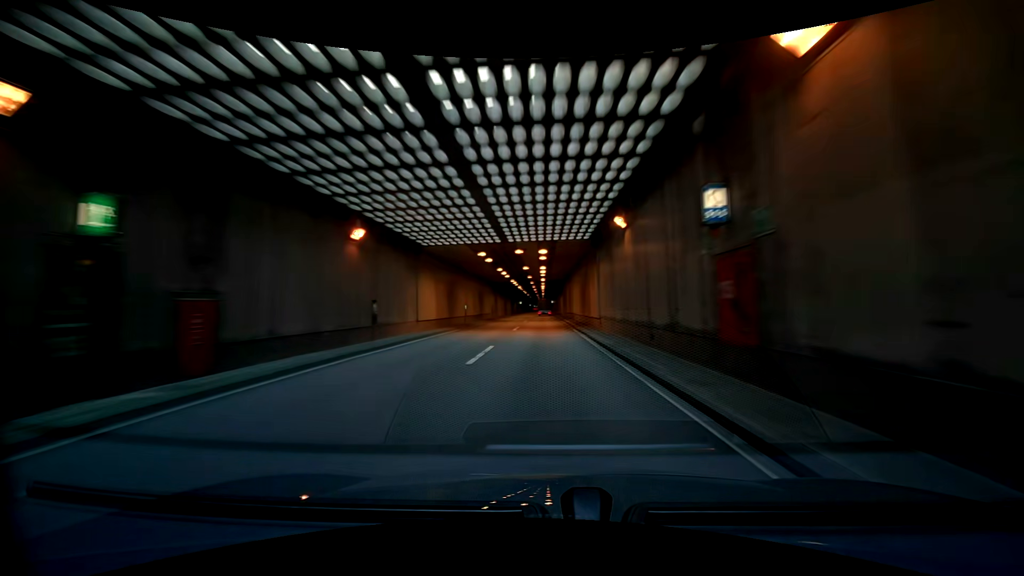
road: trunk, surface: asphalt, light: Day
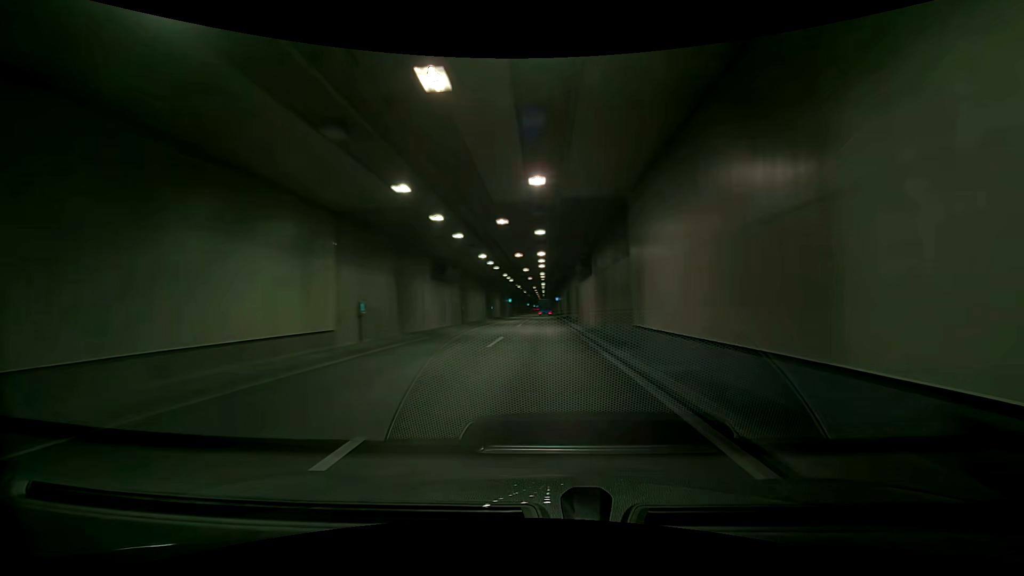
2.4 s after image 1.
(-1.2, +48.4) m; +1°
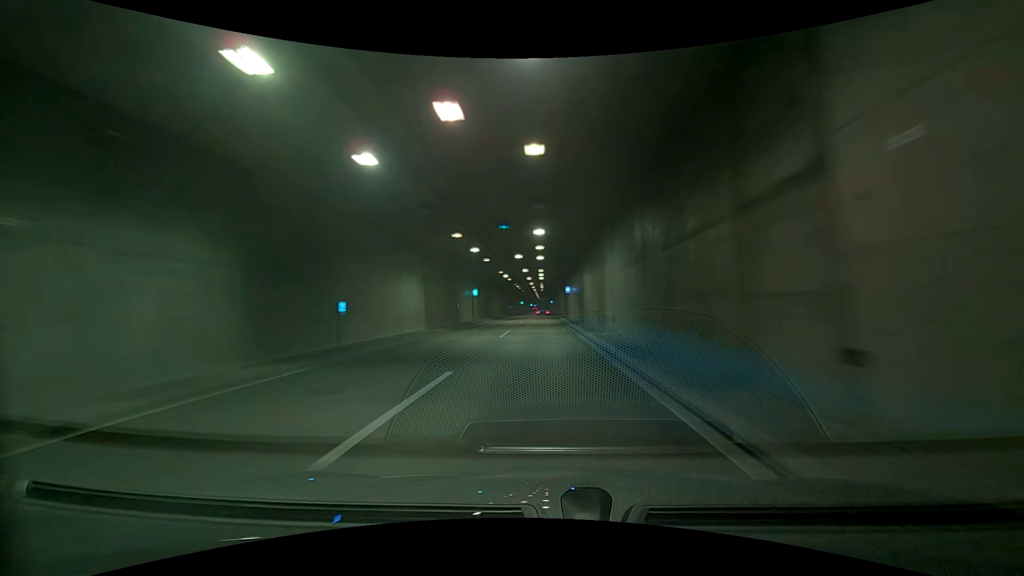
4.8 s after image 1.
(+1.6, +48.9) m; +3°
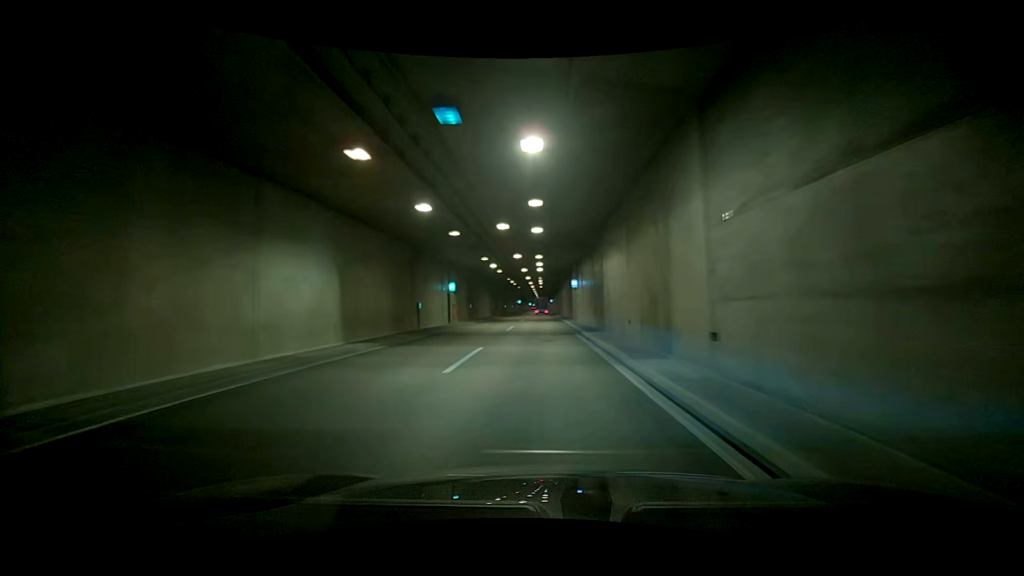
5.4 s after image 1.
(0.0, +12.3) m; 0°
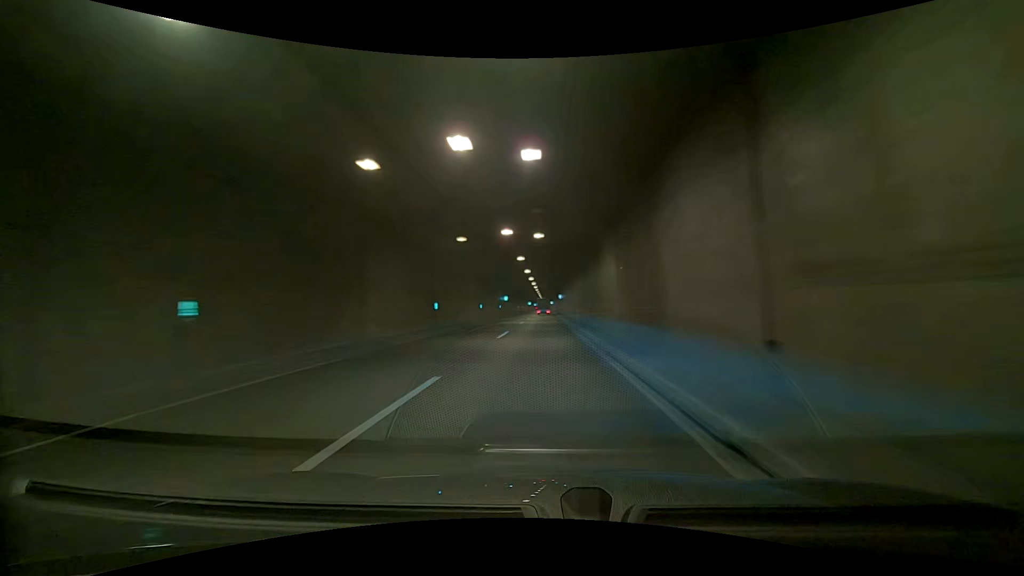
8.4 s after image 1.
(0.0, +61.5) m; 0°
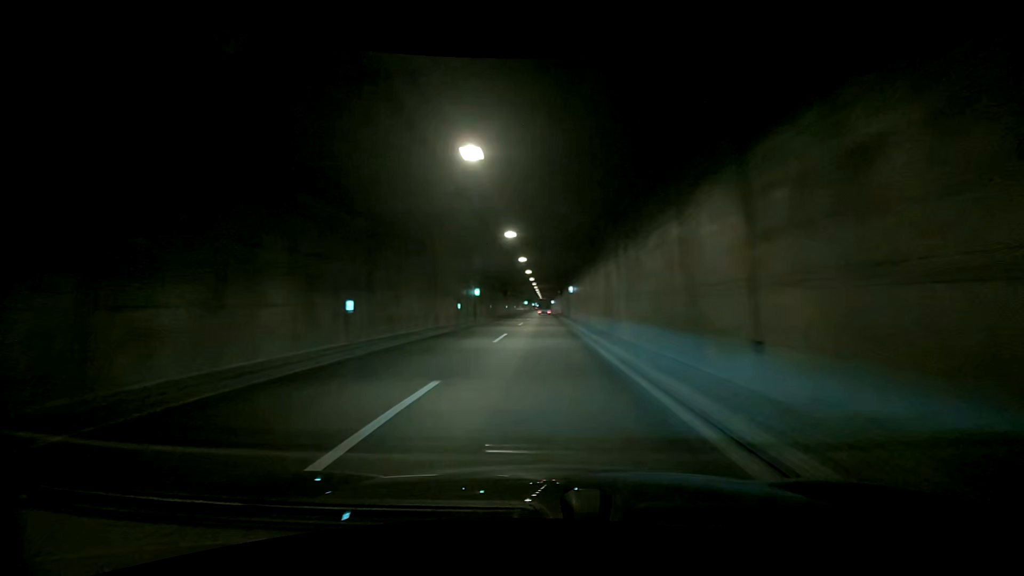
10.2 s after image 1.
(0.0, +36.9) m; 0°
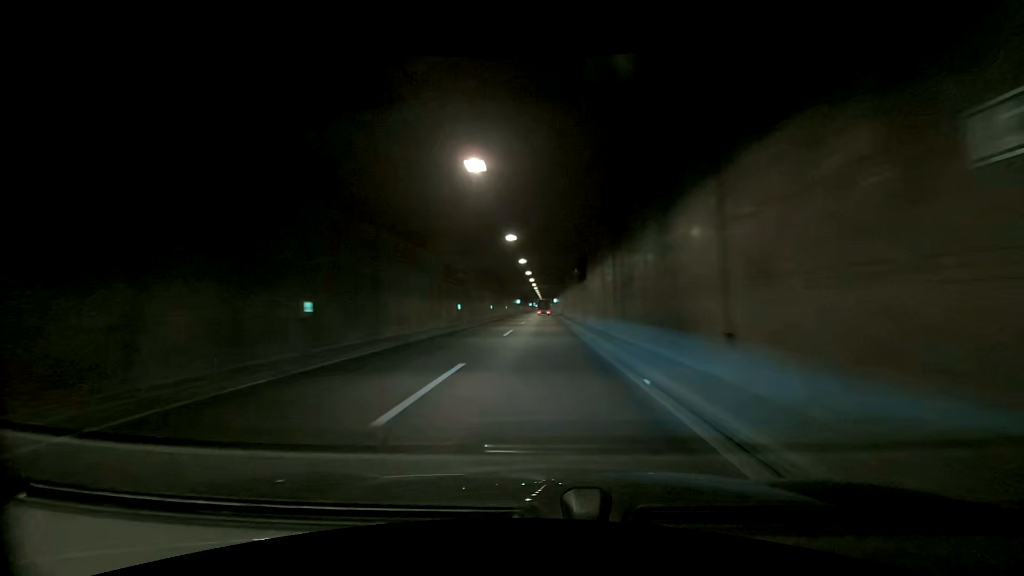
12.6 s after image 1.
(0.0, +49.2) m; 0°
